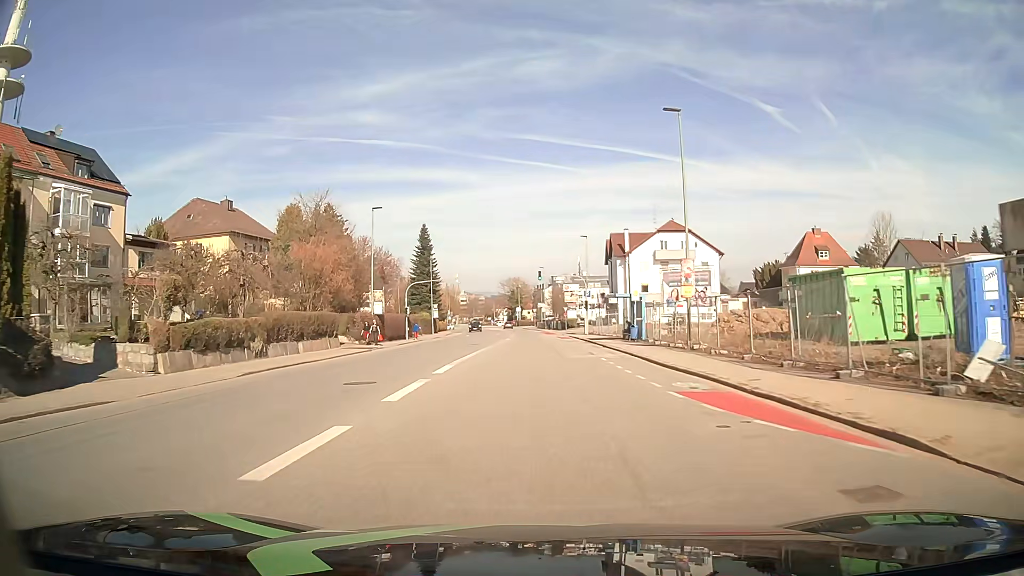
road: tertiary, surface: asphalt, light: Day
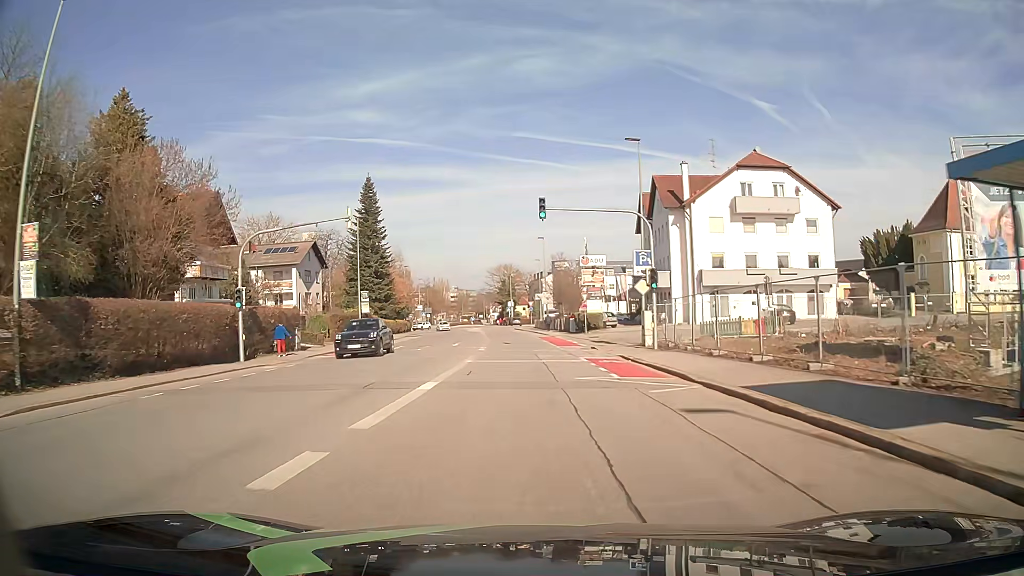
(+0.2, +37.6) m; +1°
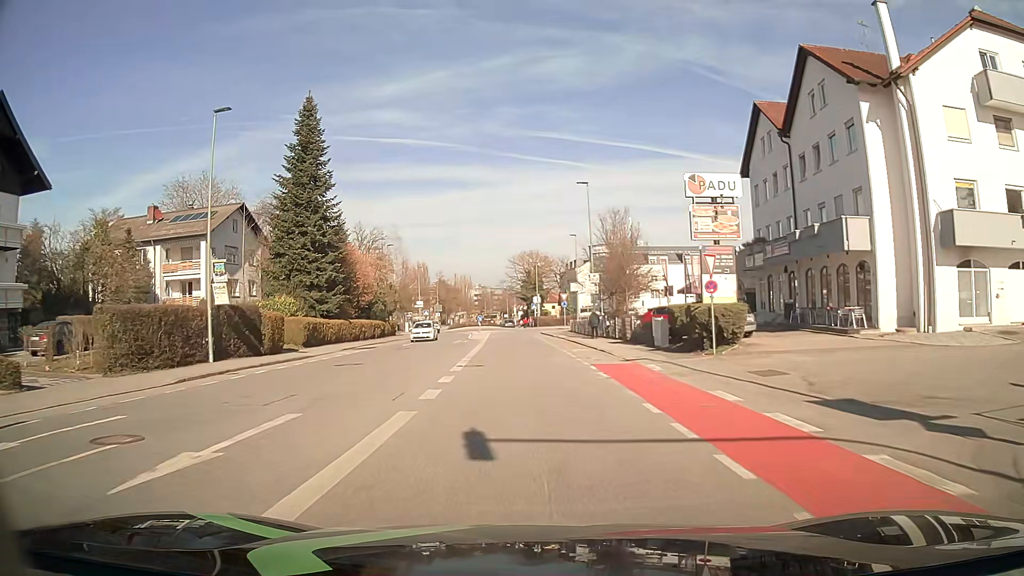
(-0.5, +30.5) m; -2°
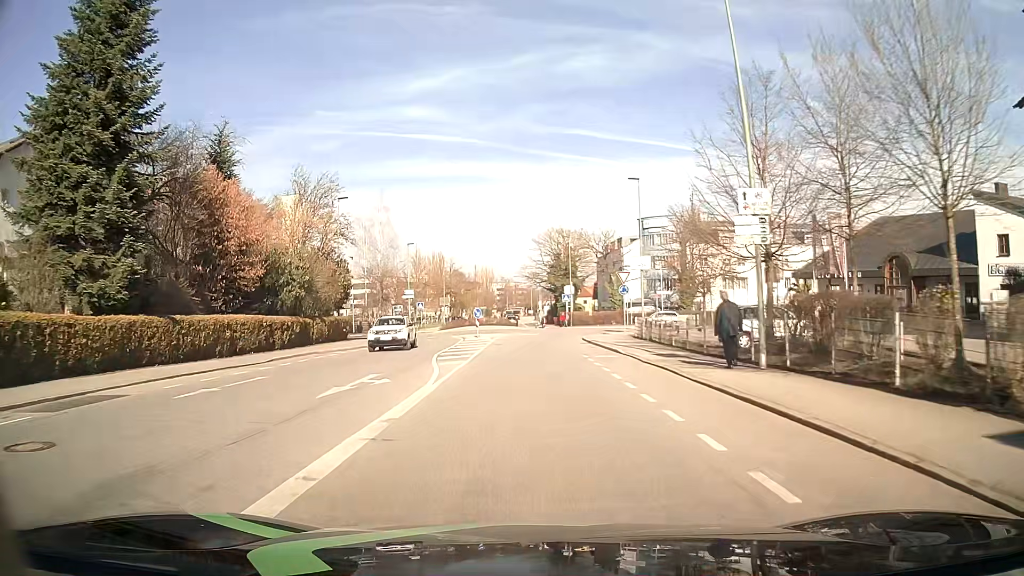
(-0.9, +28.7) m; -2°
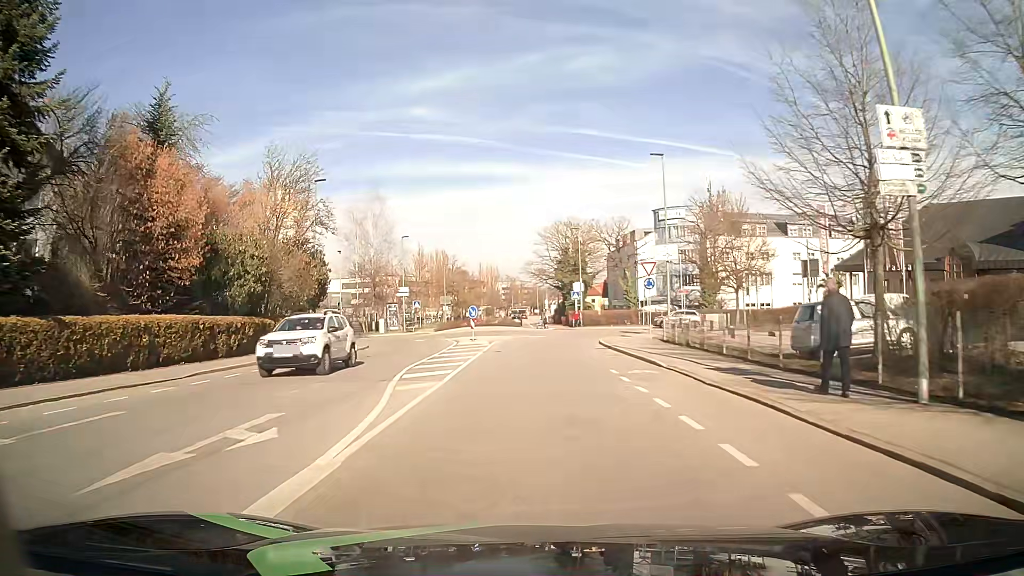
(-0.1, +6.7) m; -1°
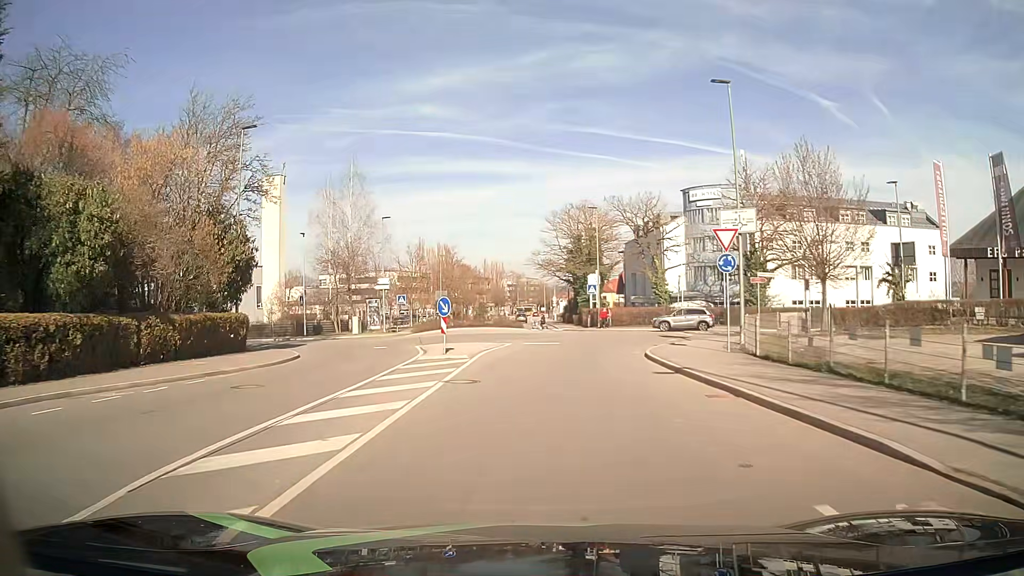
(-0.2, +12.3) m; -1°
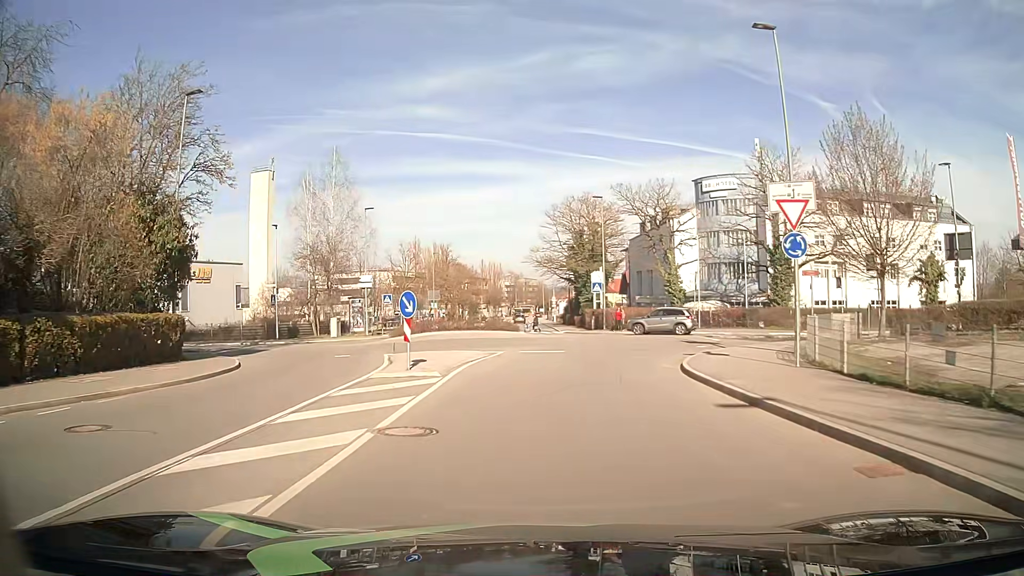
(0.0, +5.6) m; 0°
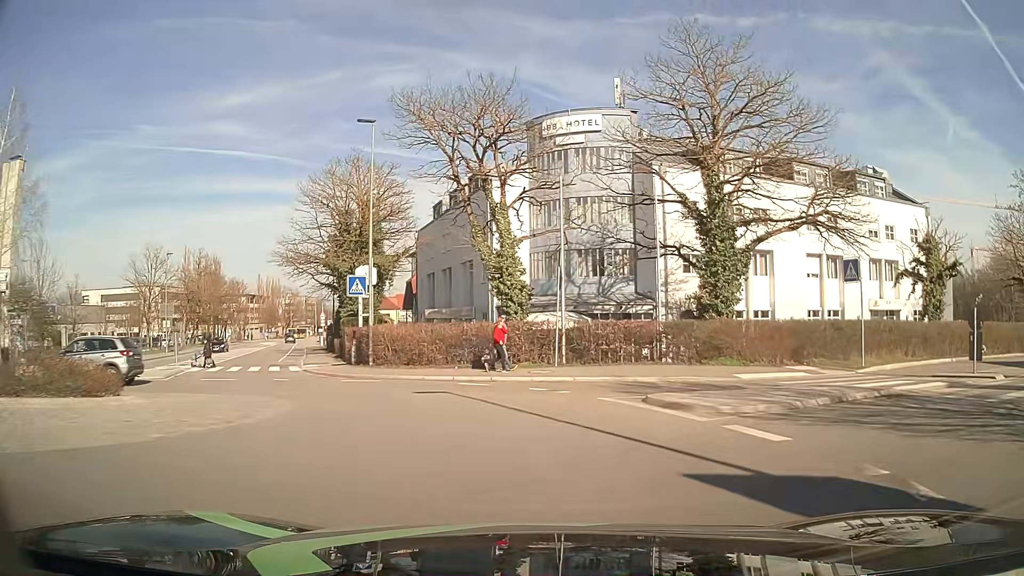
(+2.4, +23.3) m; +19°
(-1, +10) (-6, +19) (-12, +27) (-16, +36) (-20, +45) (-24, +54) (-27, +64) (-31, +73) (-34, +82) (-38, +92) m
